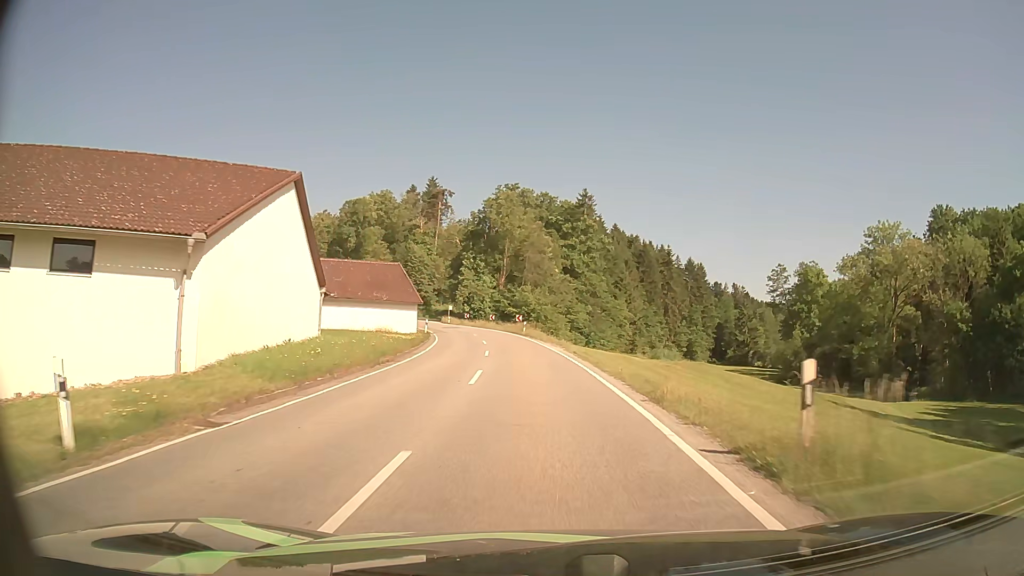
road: secondary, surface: asphalt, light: Day
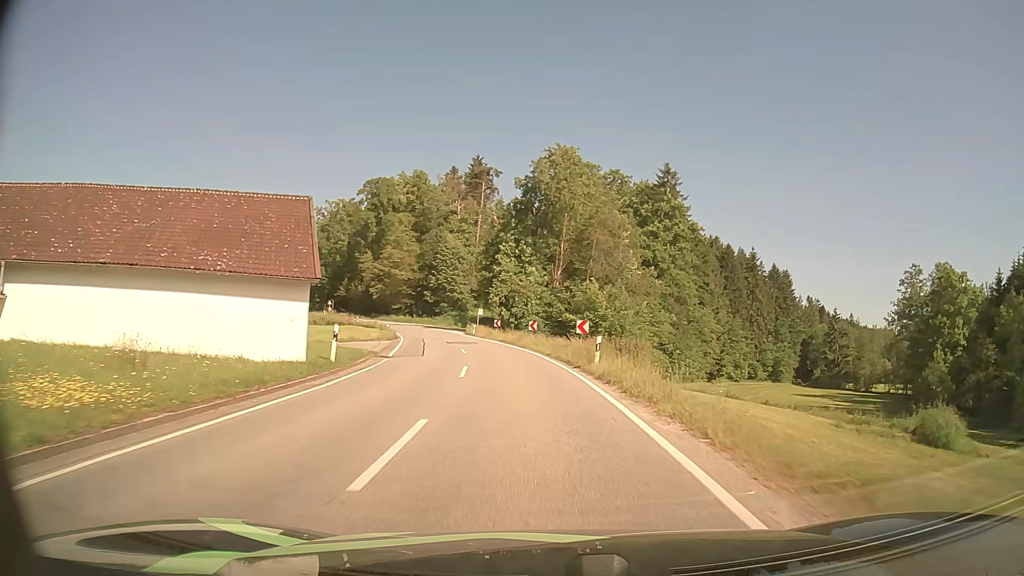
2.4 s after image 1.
(-1.3, +32.9) m; -5°
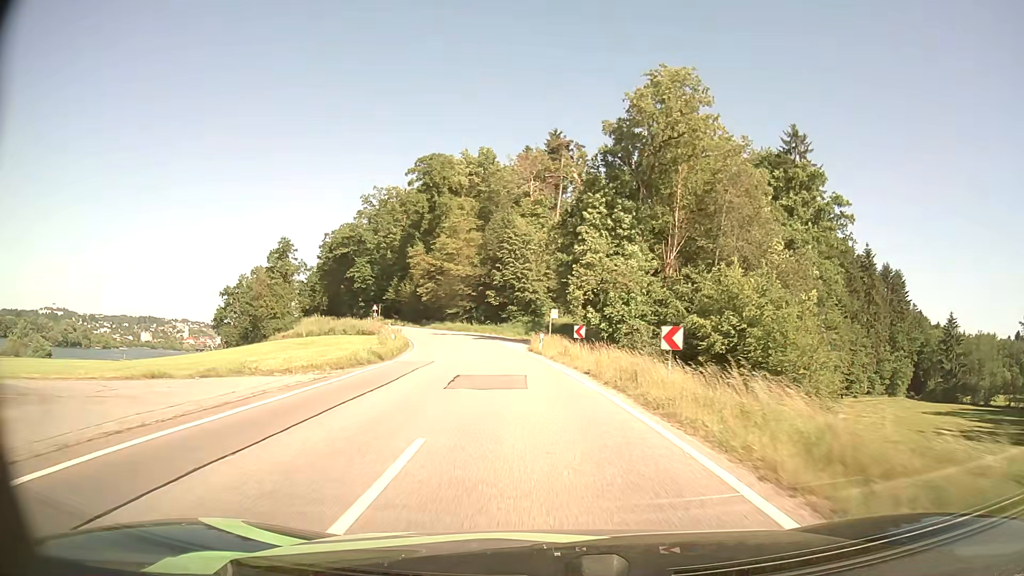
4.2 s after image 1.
(-1.5, +25.4) m; -7°
